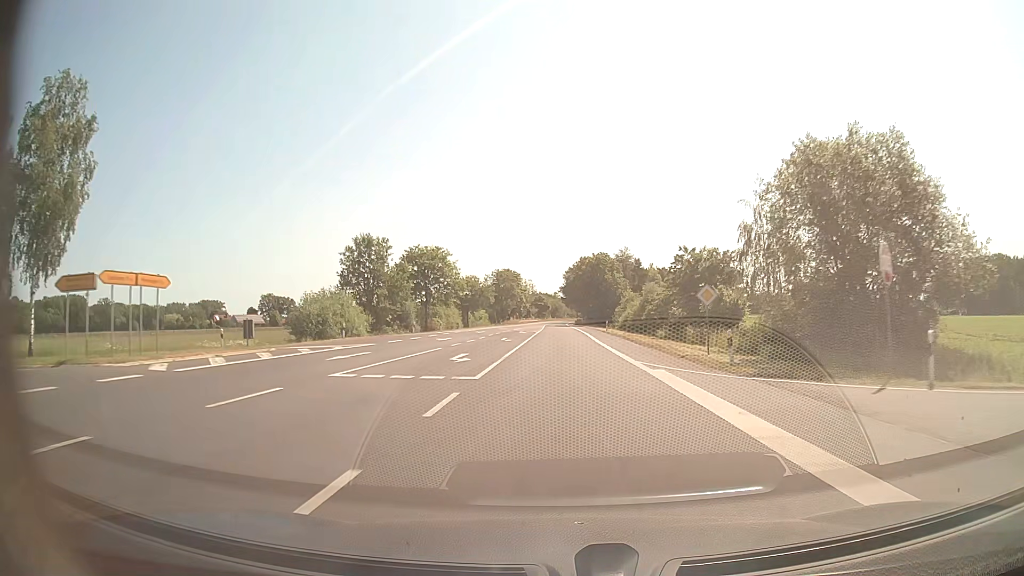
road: secondary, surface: asphalt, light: Day
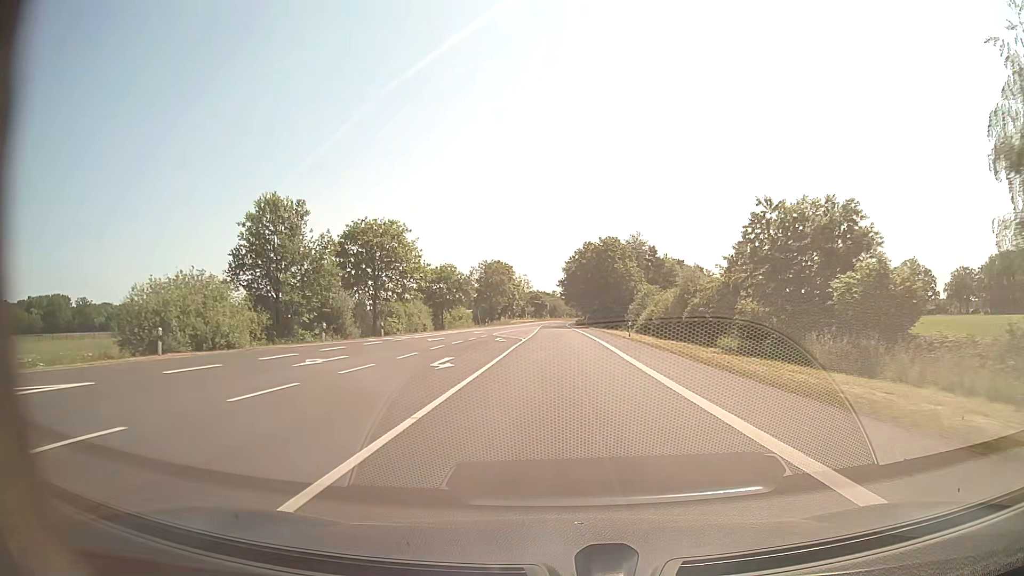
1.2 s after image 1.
(0.0, +22.9) m; 0°
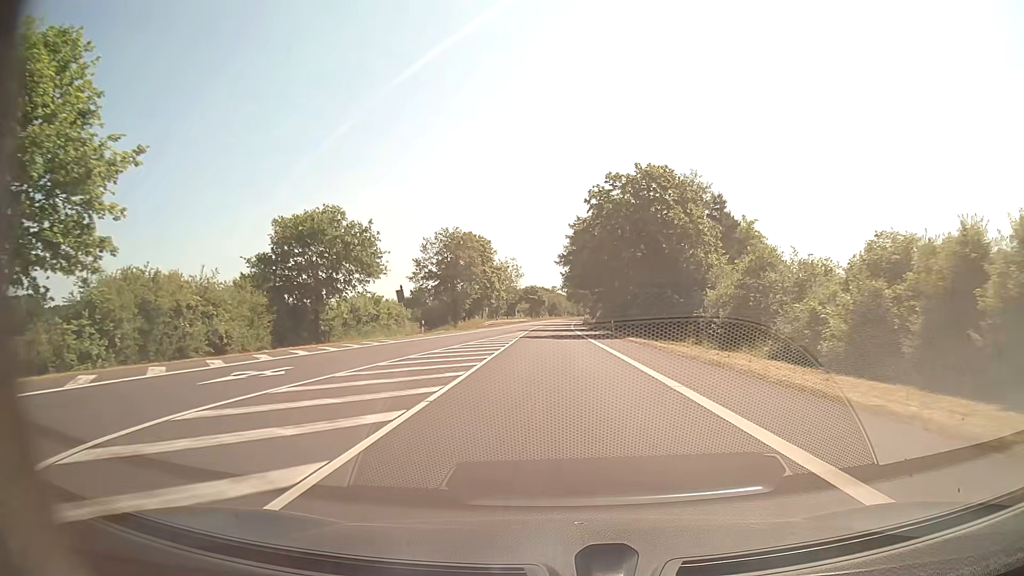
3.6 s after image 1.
(0.0, +45.8) m; 0°
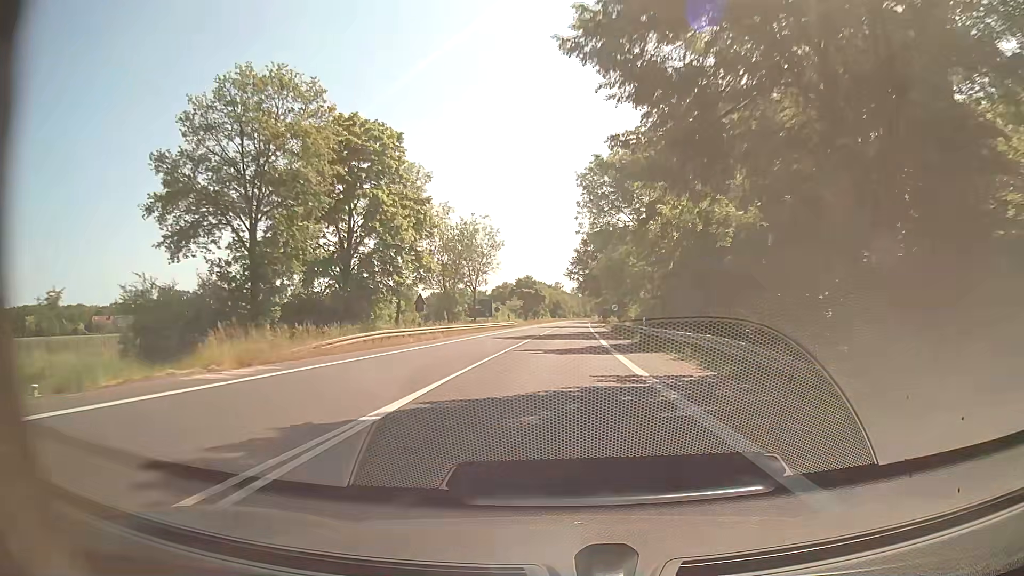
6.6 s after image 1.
(-0.3, +57.3) m; 0°
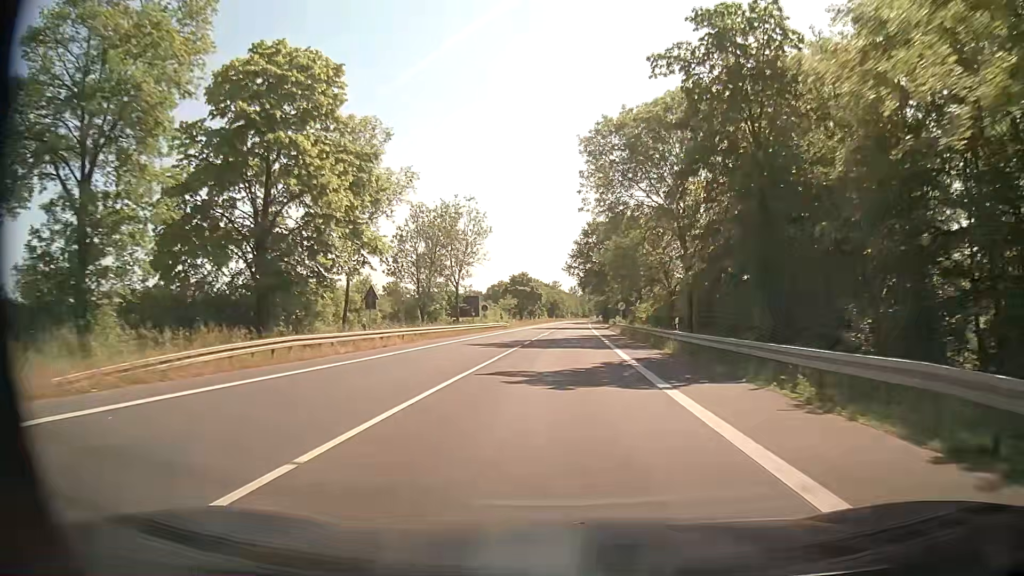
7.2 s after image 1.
(0.0, +11.5) m; 0°
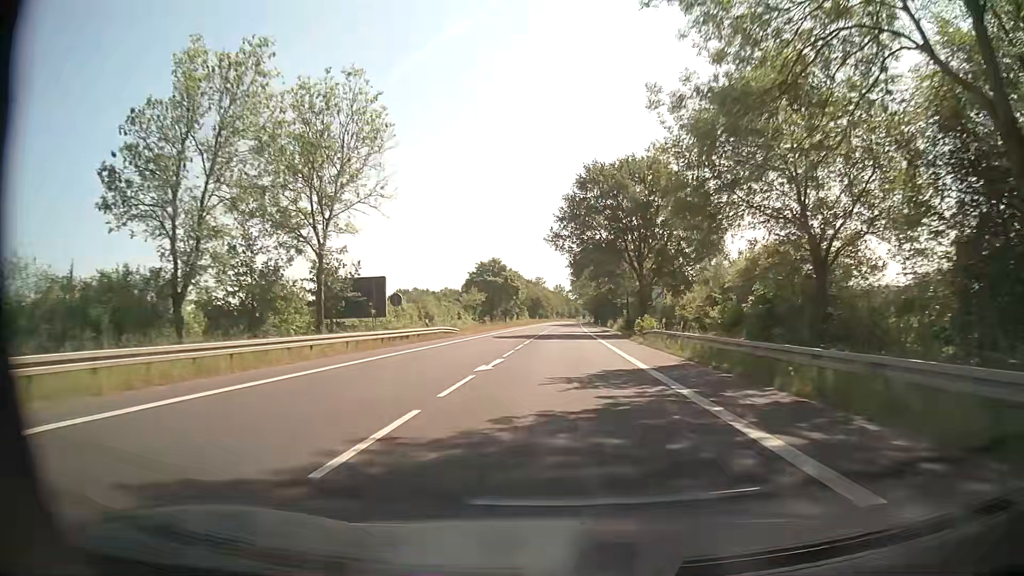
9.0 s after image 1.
(+0.3, +34.5) m; +1°
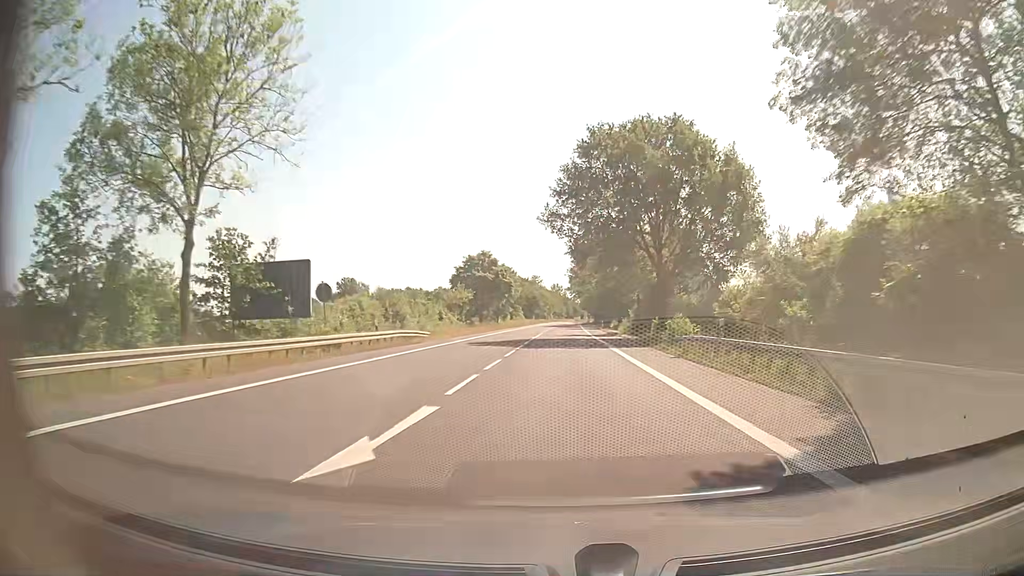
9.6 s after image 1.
(0.0, +11.6) m; 0°
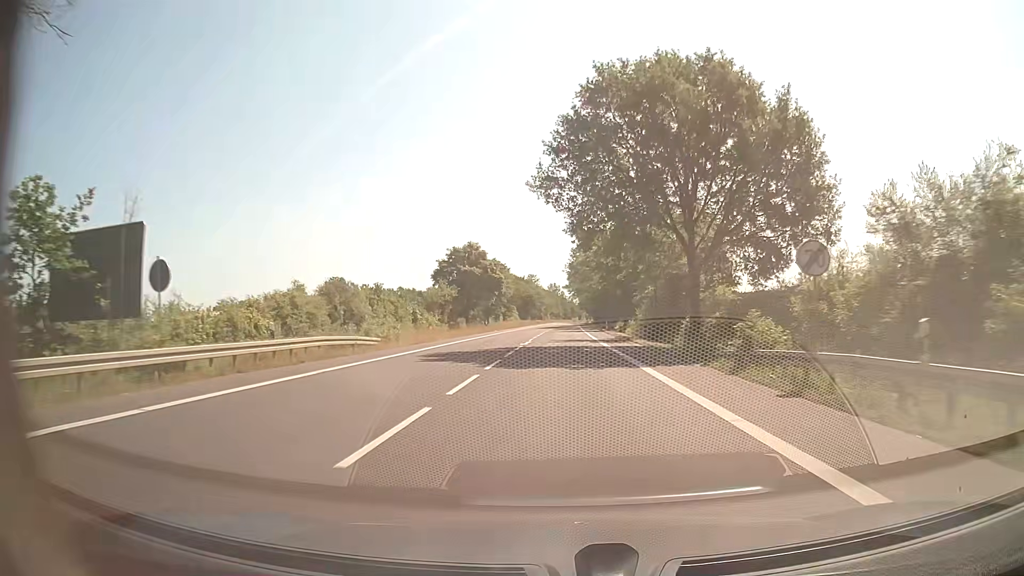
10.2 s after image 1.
(0.0, +11.7) m; 0°
(0, +10) (0, +20) (0, +30) (0, +40) (0, +50) (0, +60) (+1, +70) (+1, +80) (+1, +90) (+1, +100) m
